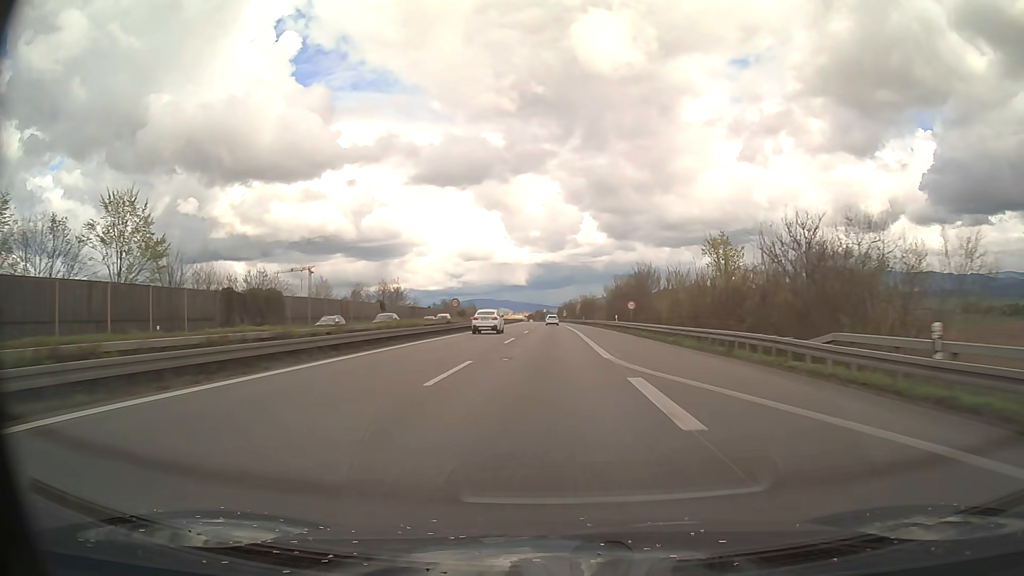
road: motorway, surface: asphalt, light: Day
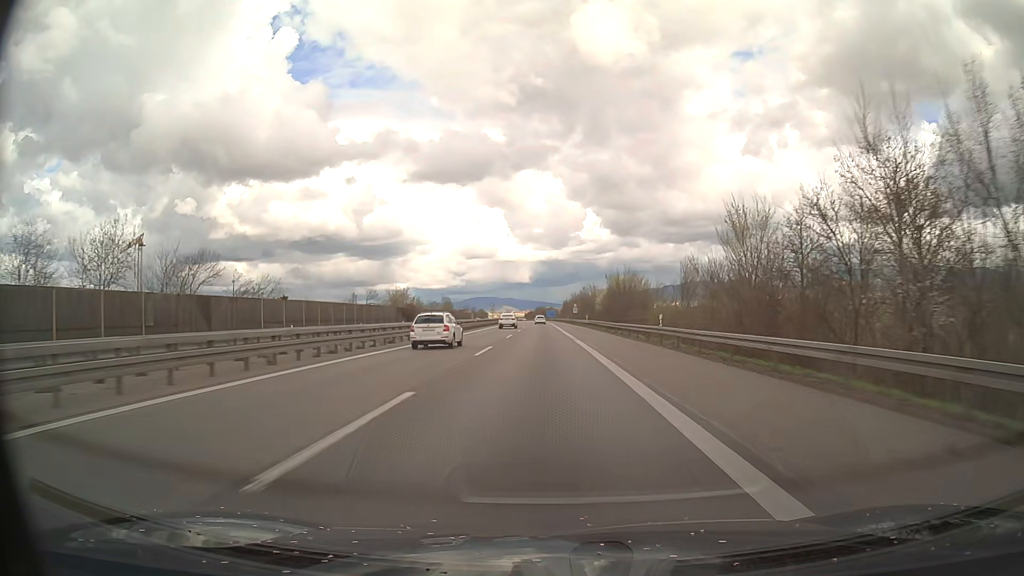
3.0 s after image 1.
(-0.1, +79.9) m; 0°
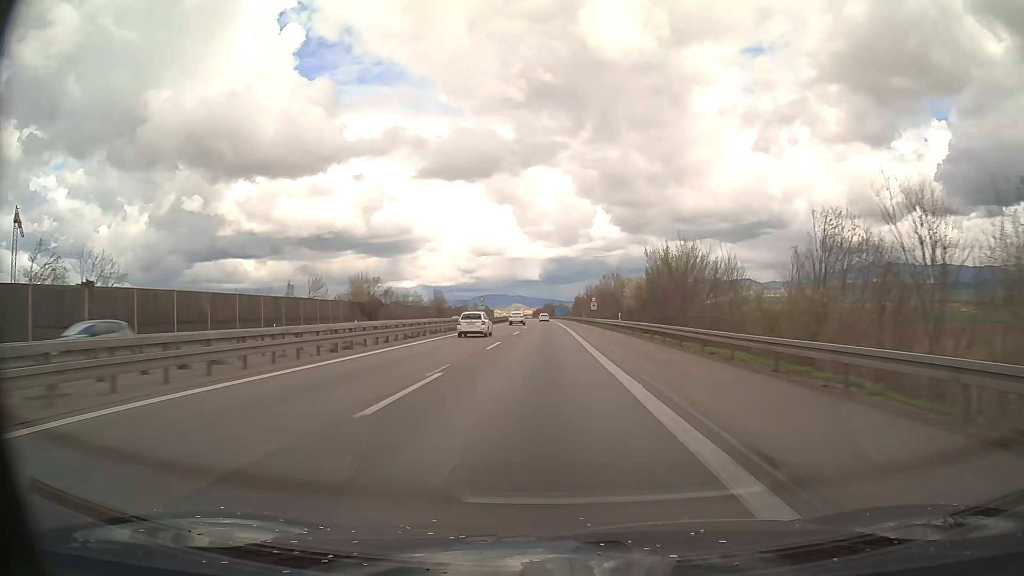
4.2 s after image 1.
(-0.2, +32.2) m; -1°
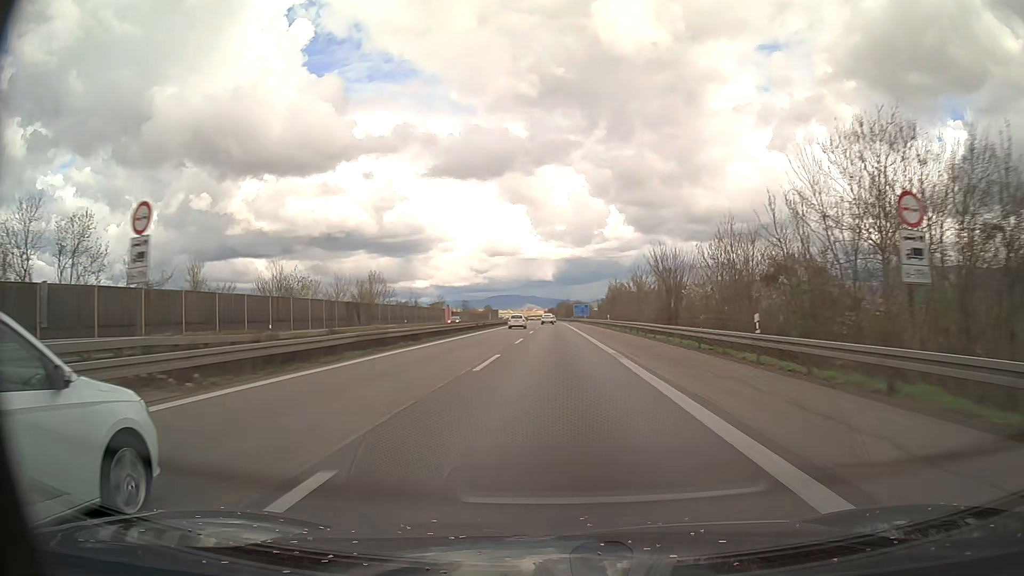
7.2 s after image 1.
(-1.0, +81.0) m; -1°
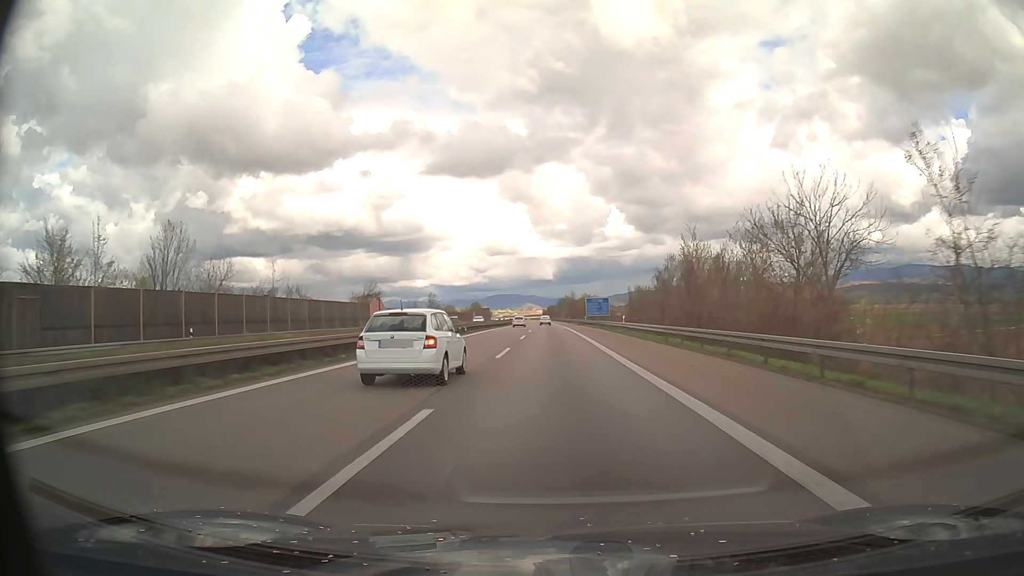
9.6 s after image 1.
(-0.1, +64.9) m; 0°
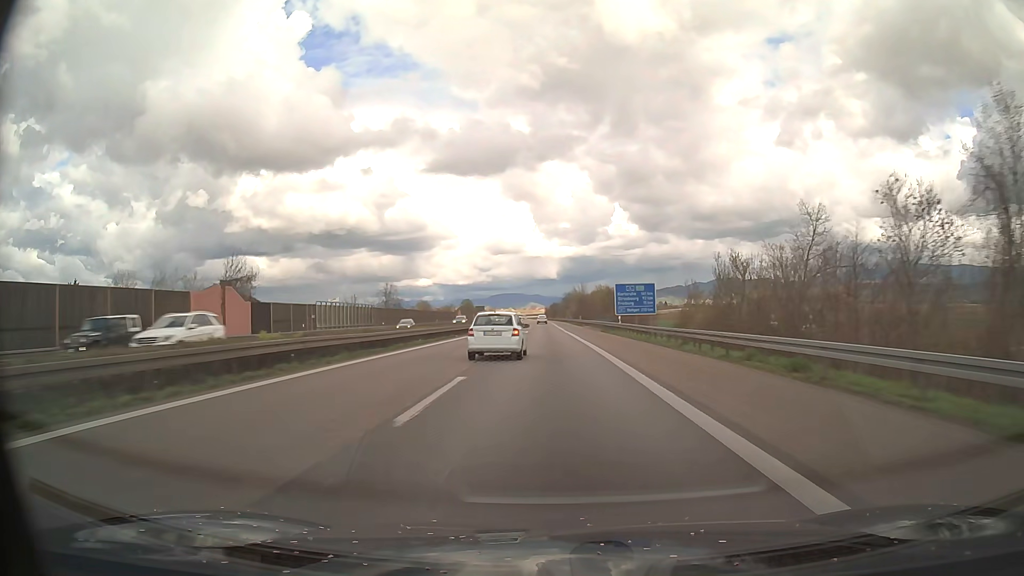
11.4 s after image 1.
(-0.2, +48.8) m; 0°
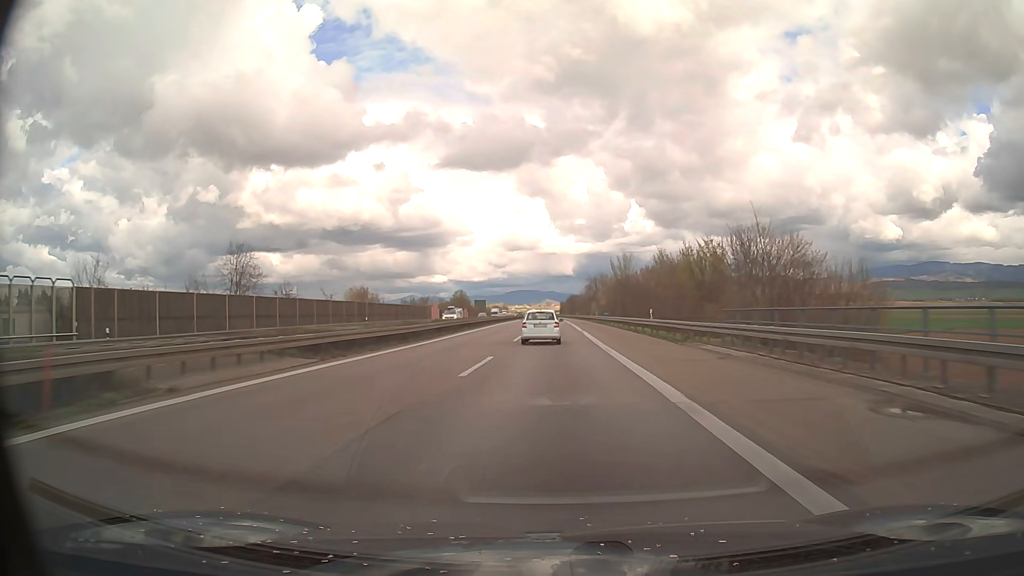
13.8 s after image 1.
(-0.7, +65.7) m; -1°
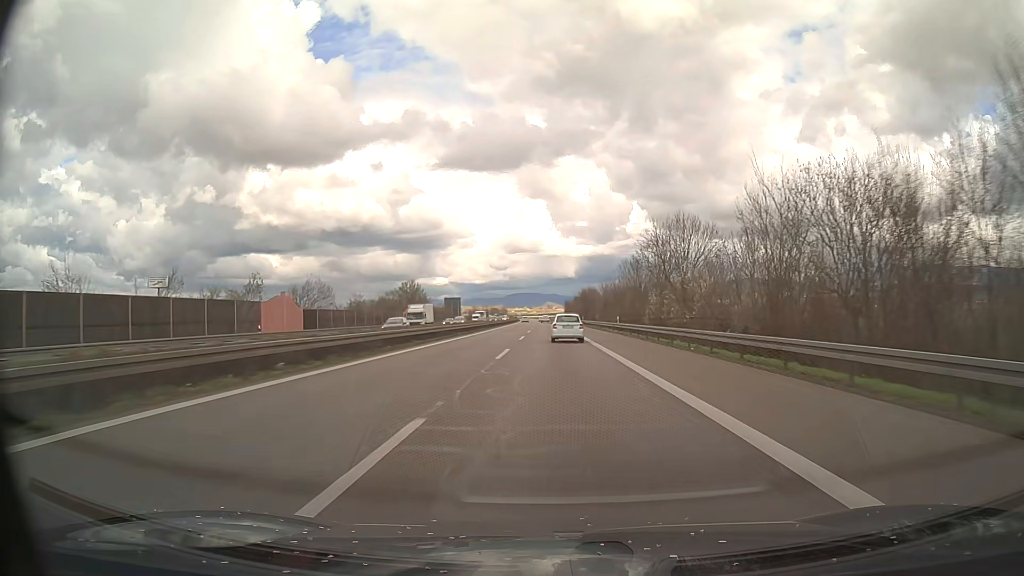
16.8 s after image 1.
(-0.5, +83.6) m; 0°
(0, +10) (0, +20) (0, +30) (0, +40) (0, +50) (0, +60) (0, +70) (0, +80) (0, +90) (0, +100) m
